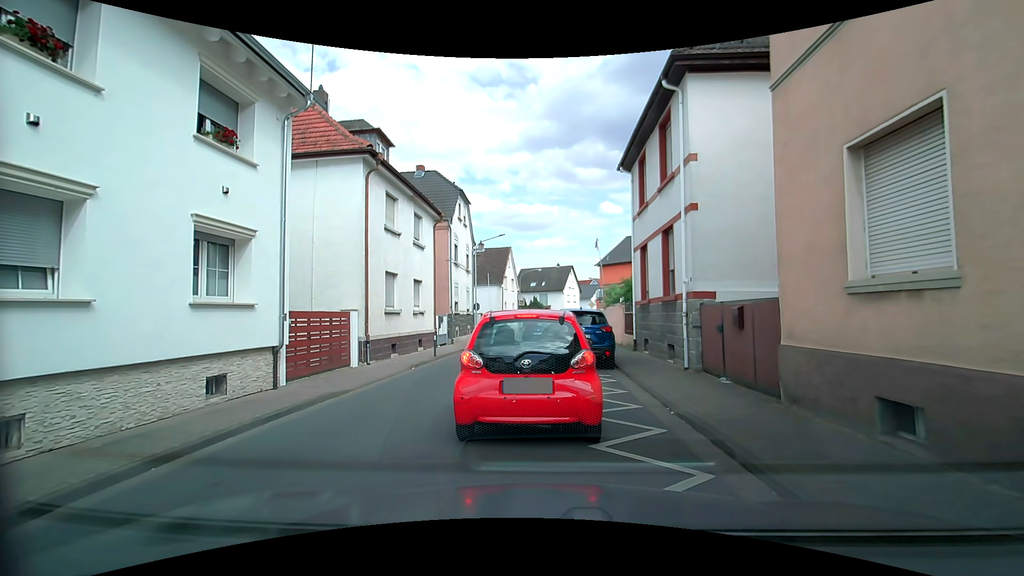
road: tertiary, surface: asphalt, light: Day
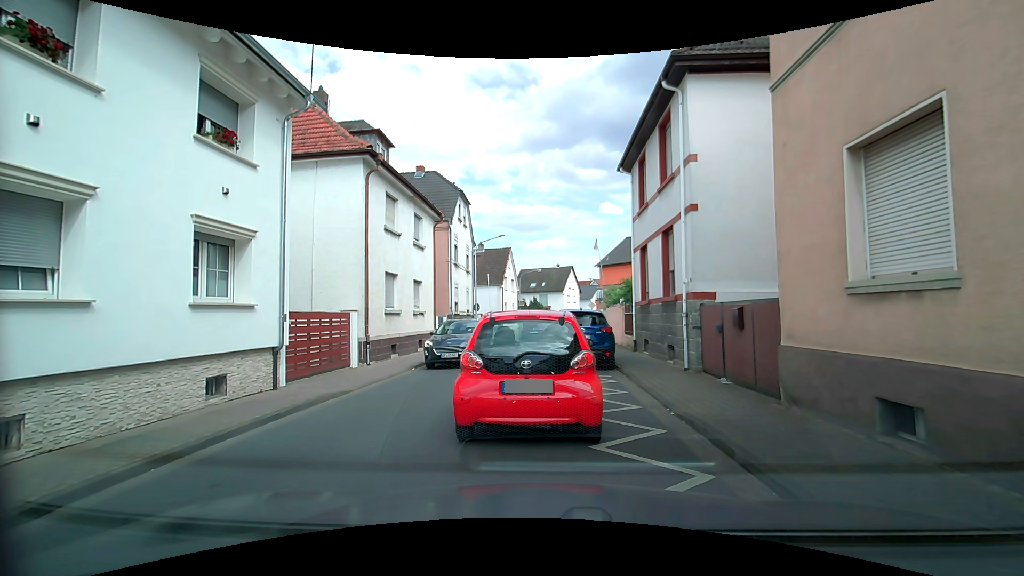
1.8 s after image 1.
(0.0, +0.1) m; 0°
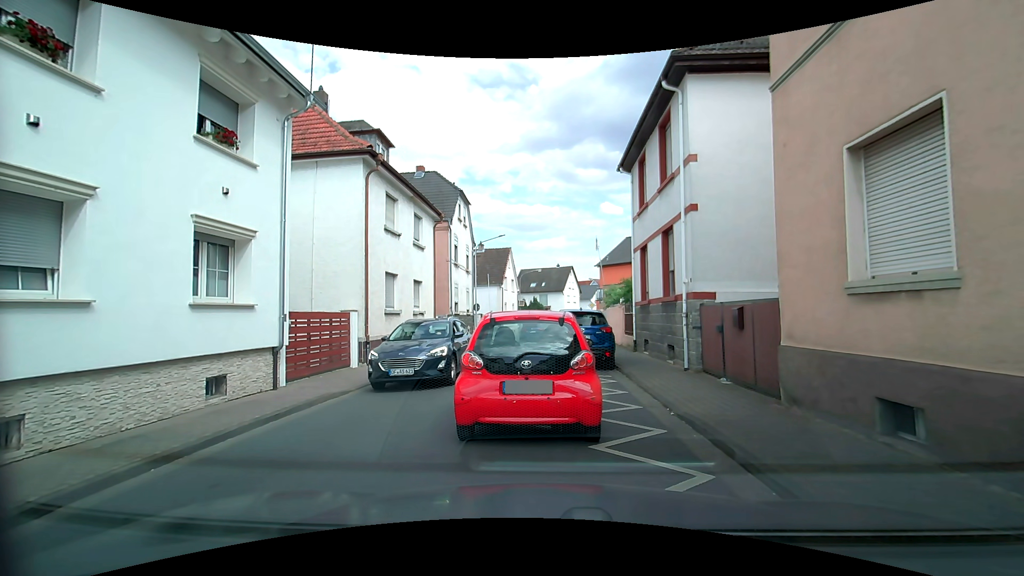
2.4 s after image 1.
(0.0, 0.0) m; 0°
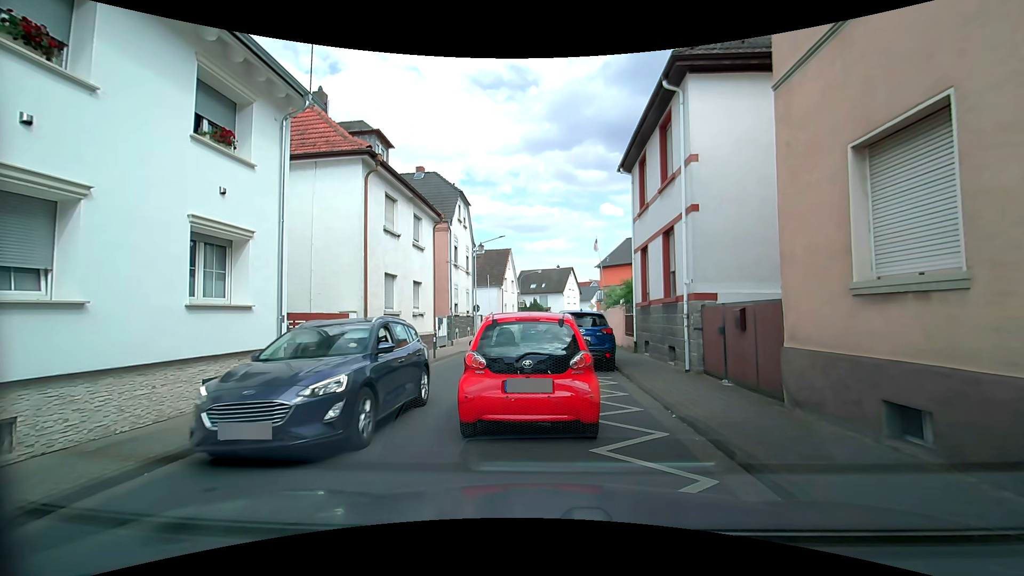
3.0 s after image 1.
(0.0, +0.1) m; 0°
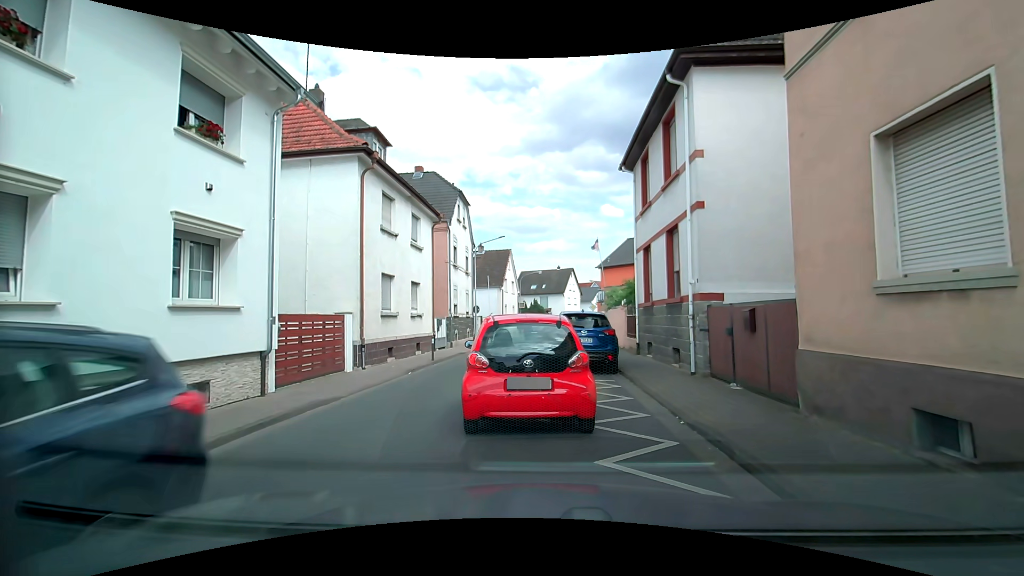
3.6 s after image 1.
(0.0, +0.4) m; 0°
